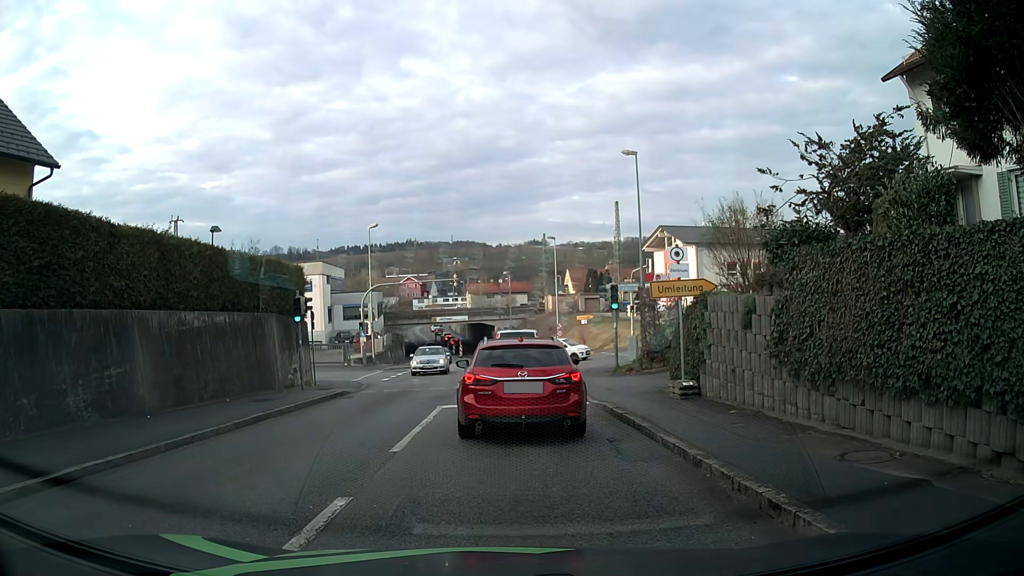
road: tertiary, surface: asphalt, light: Day
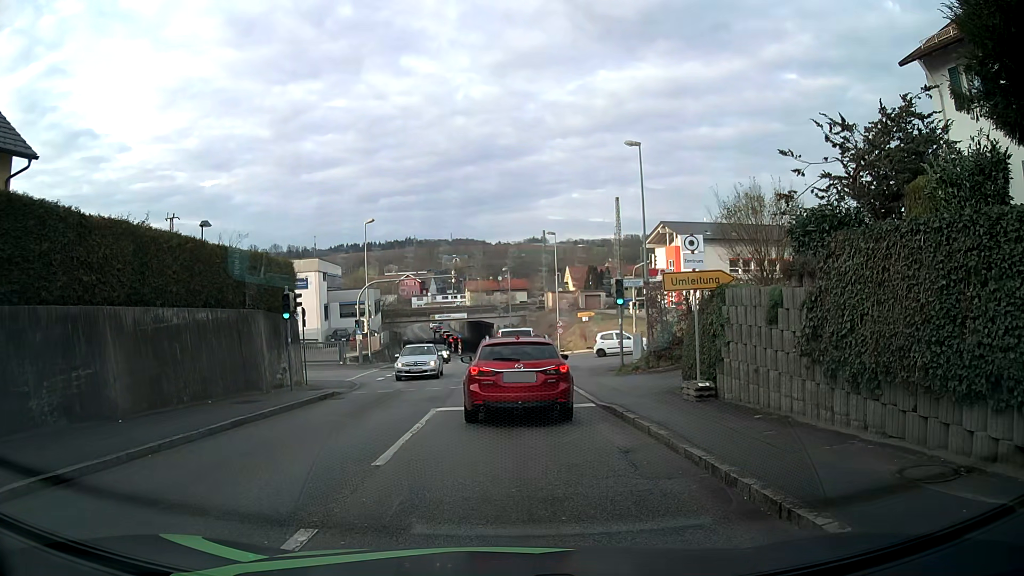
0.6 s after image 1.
(0.0, +1.2) m; -1°
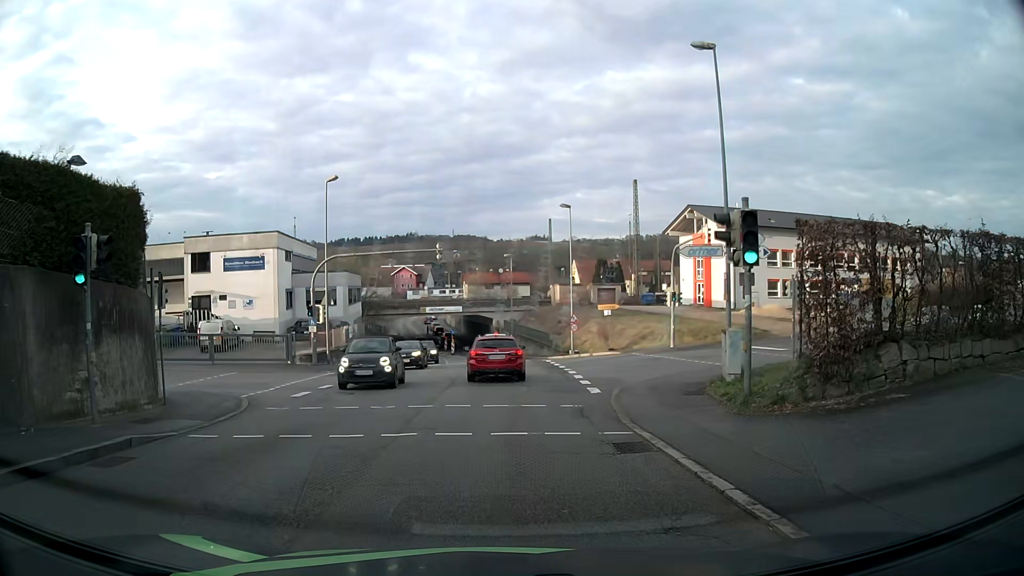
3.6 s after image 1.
(-0.3, +11.9) m; -1°
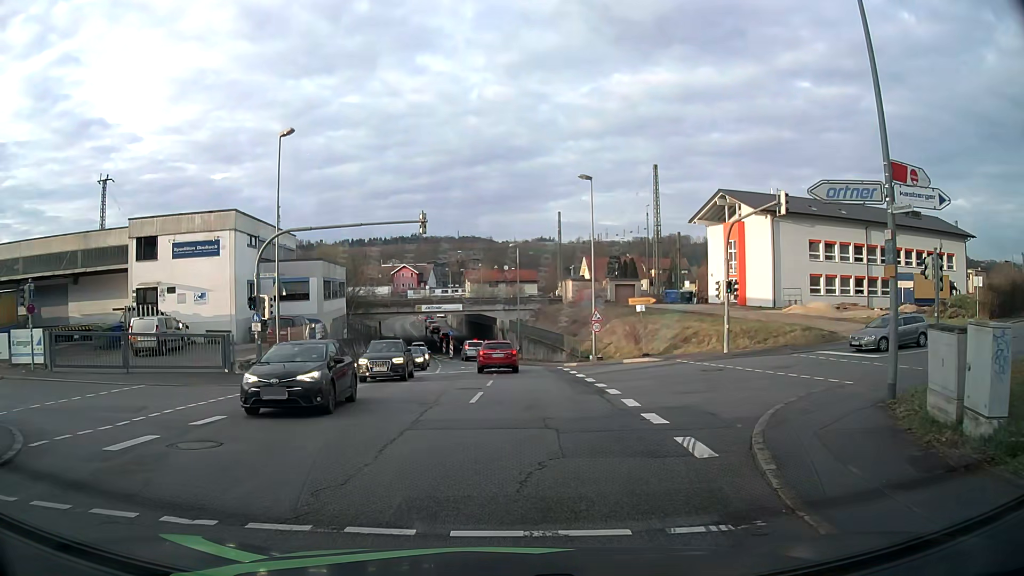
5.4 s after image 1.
(0.0, +9.0) m; 0°
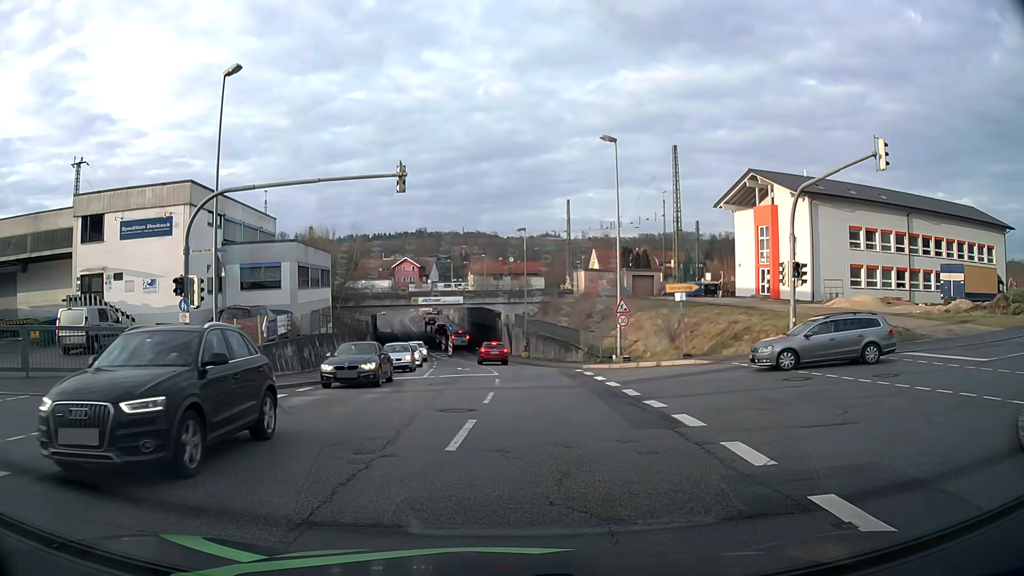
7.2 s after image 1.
(-0.1, +6.6) m; -1°
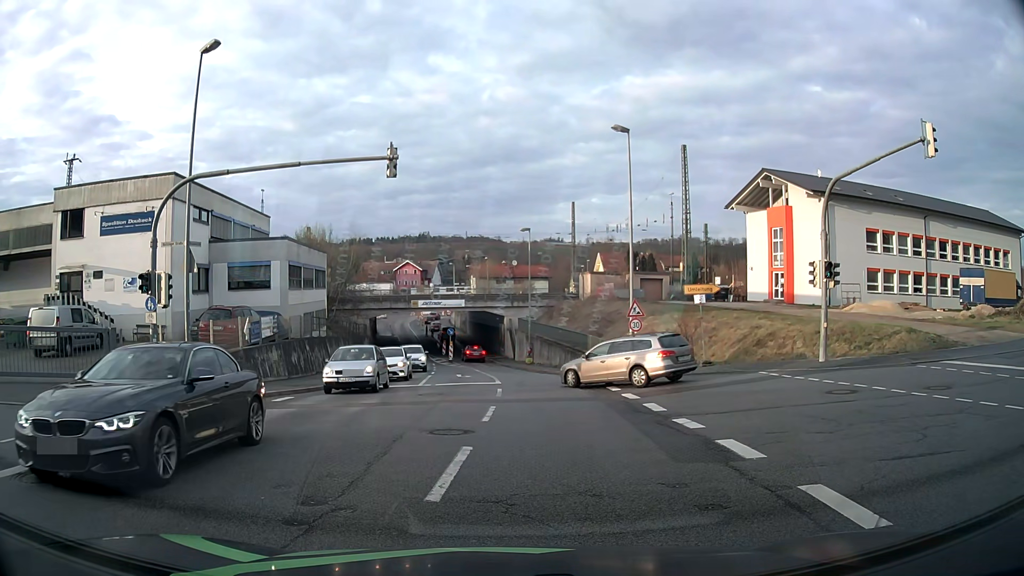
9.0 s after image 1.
(0.0, +2.1) m; +1°
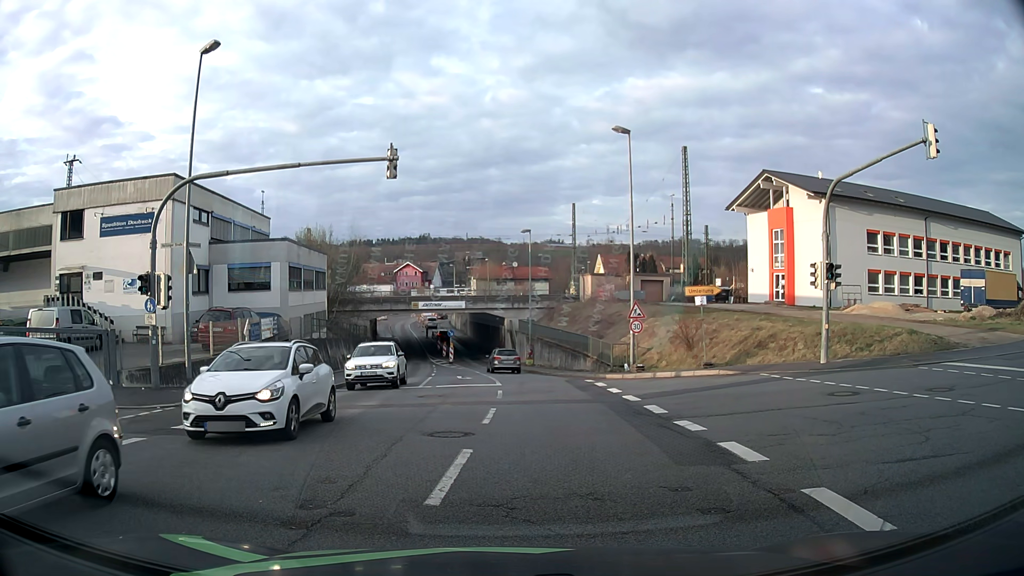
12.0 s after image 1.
(0.0, +0.1) m; 0°
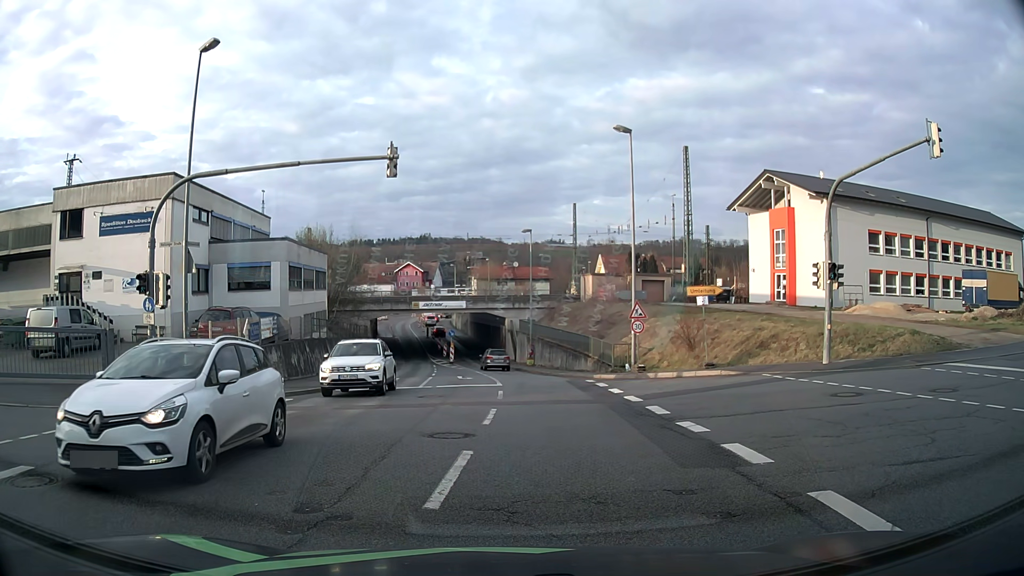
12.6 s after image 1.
(0.0, +0.1) m; 0°
